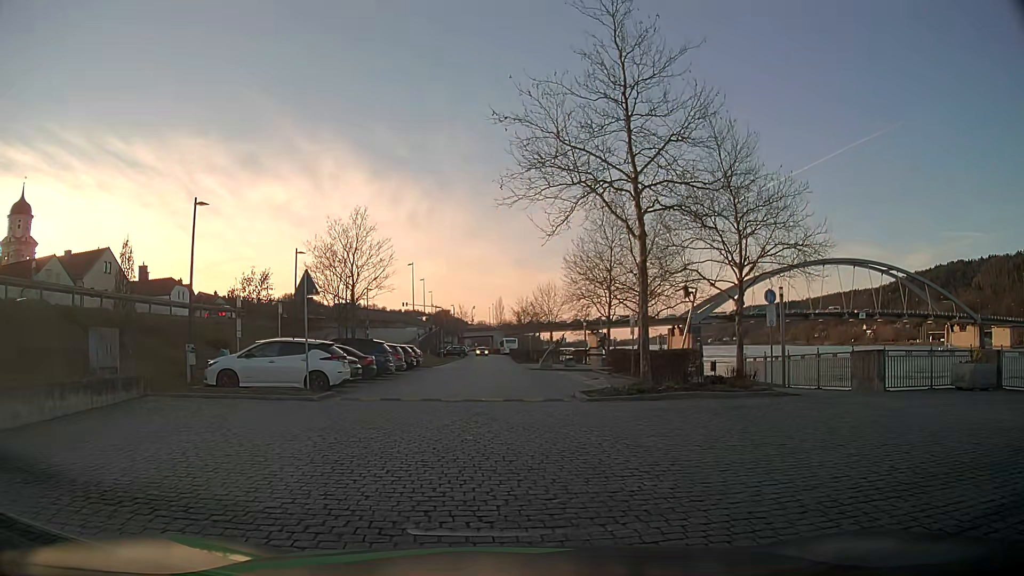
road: residential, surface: sett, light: Day
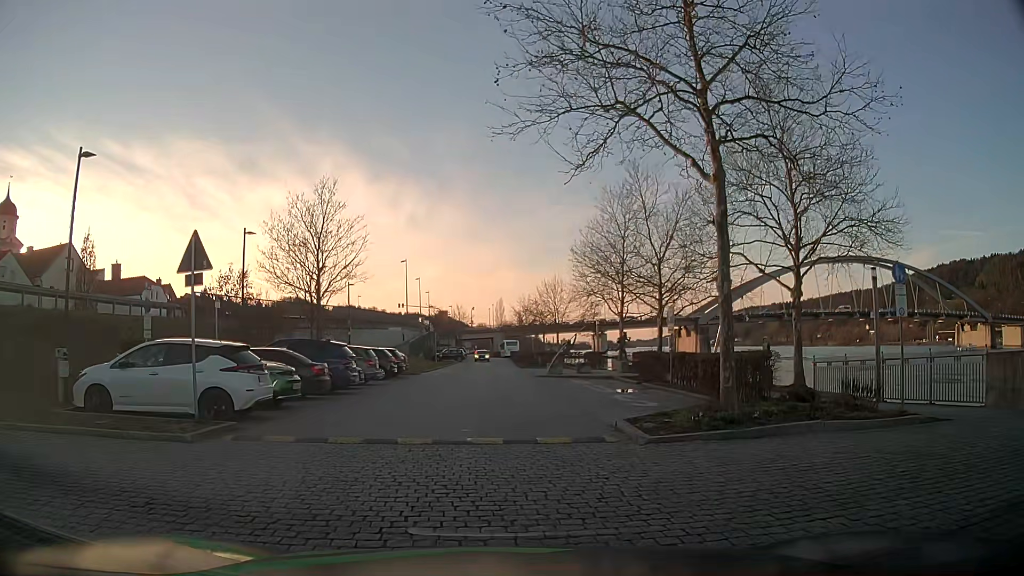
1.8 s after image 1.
(-0.1, +6.9) m; -1°
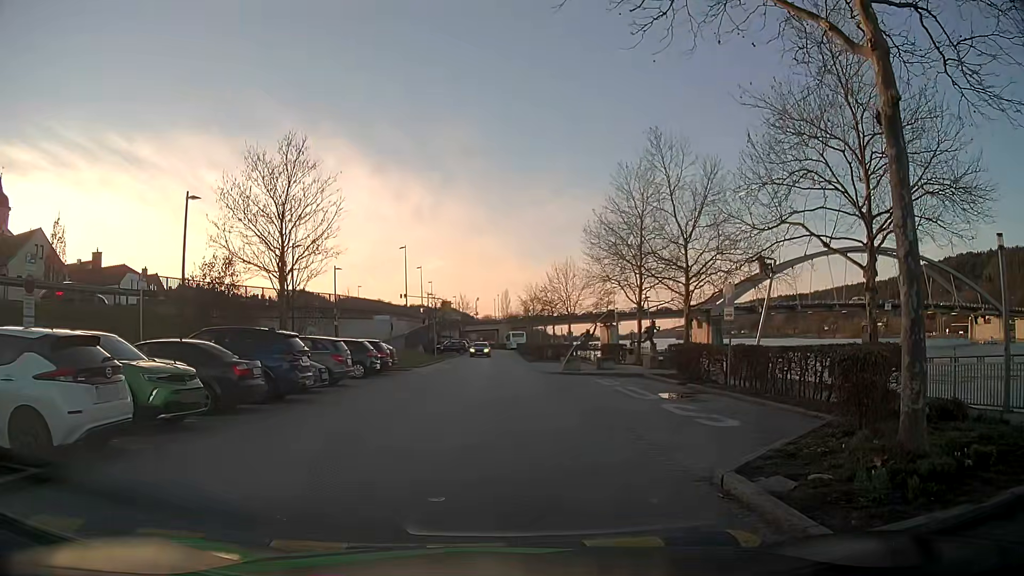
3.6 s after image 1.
(+0.1, +5.6) m; -1°
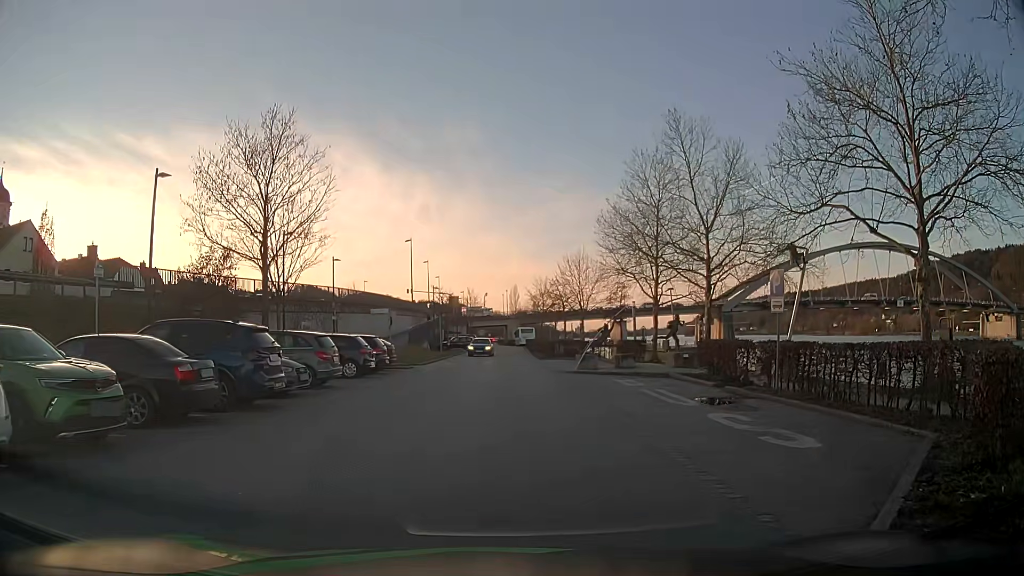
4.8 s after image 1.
(0.0, +2.6) m; -2°
